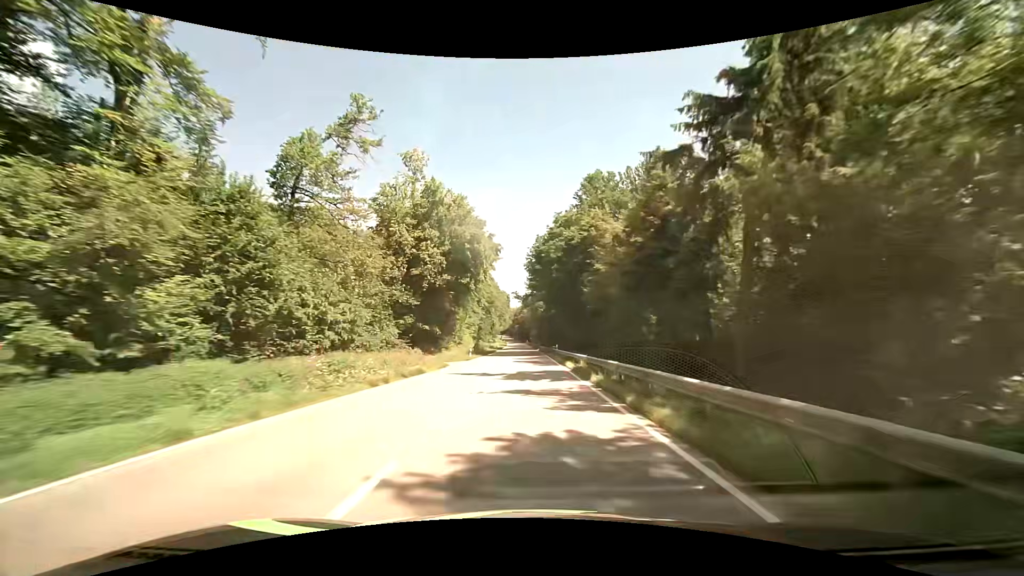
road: secondary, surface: asphalt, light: Day
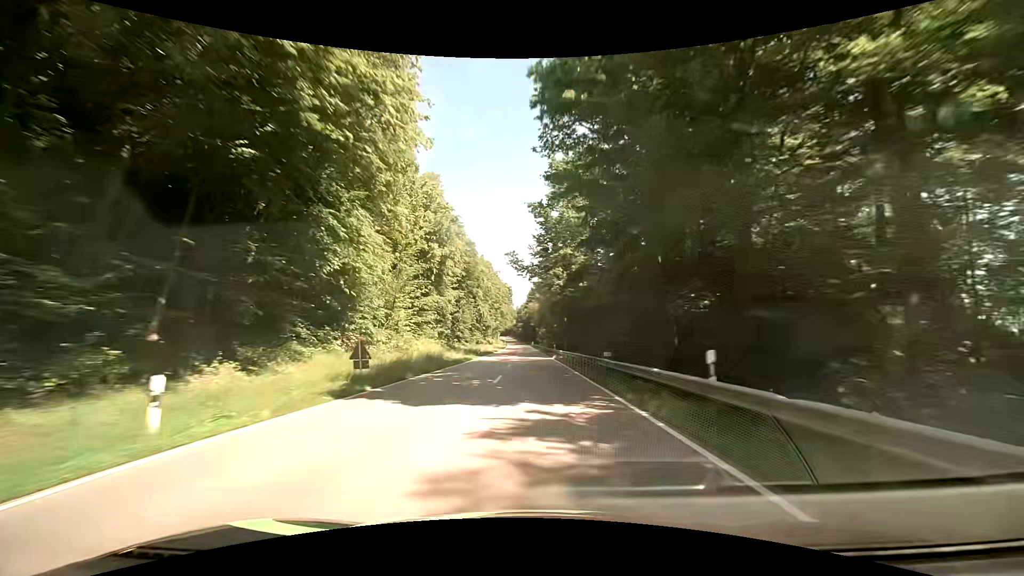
(-0.5, +43.7) m; -1°
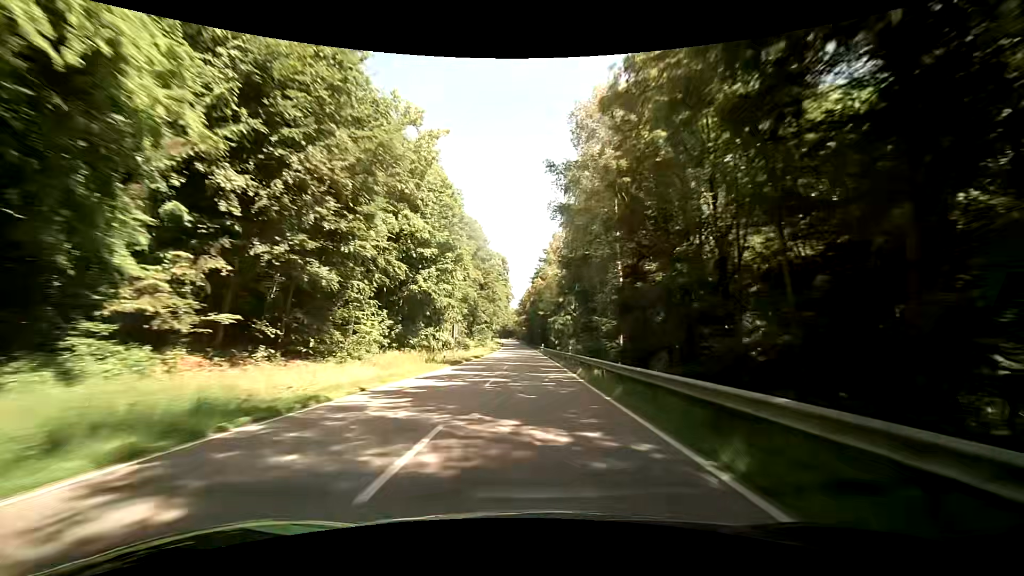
(-0.7, +73.2) m; -1°
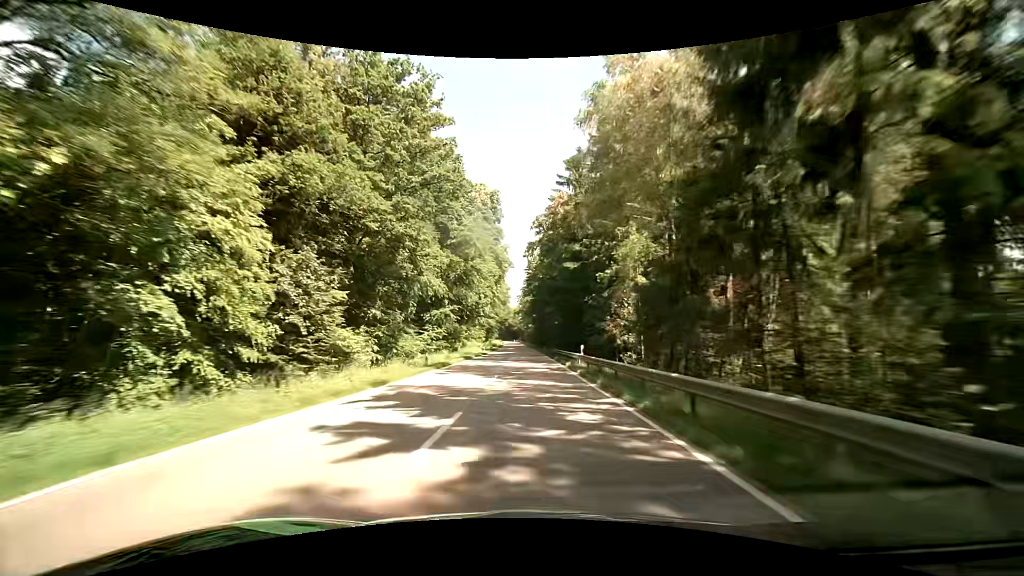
(-0.3, +58.7) m; -1°
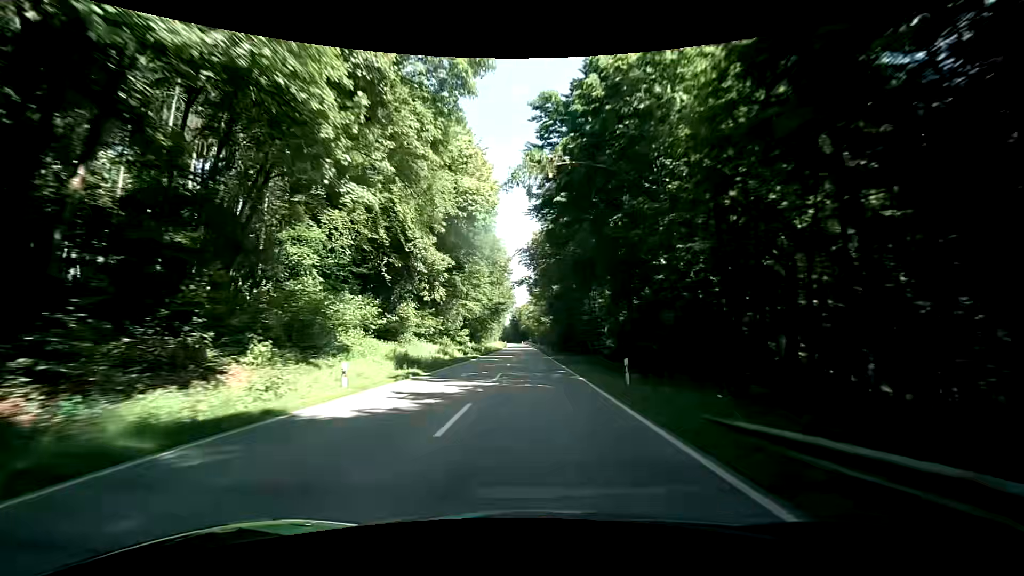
(-0.7, +58.4) m; -1°
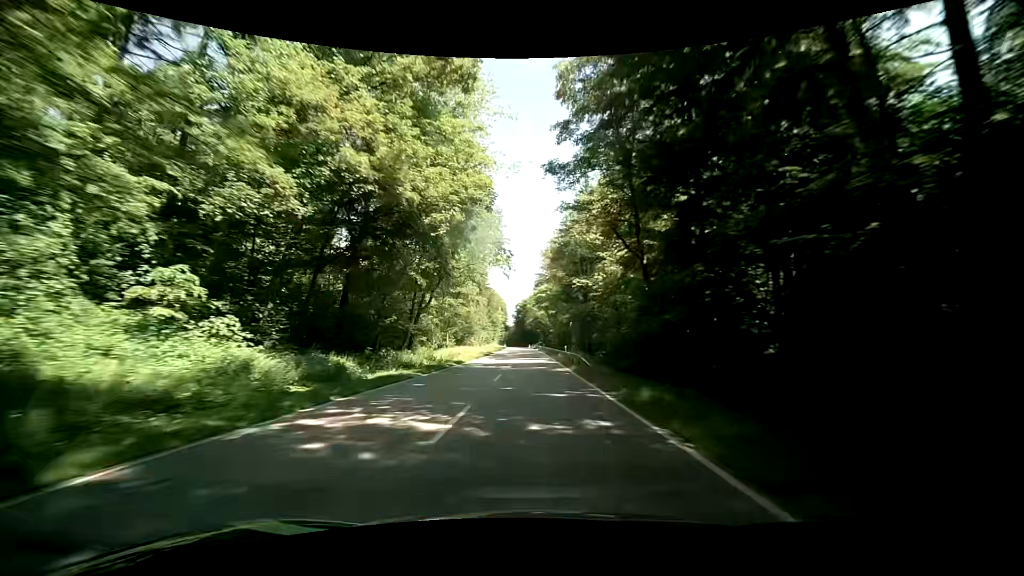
(-1.1, +72.6) m; -1°
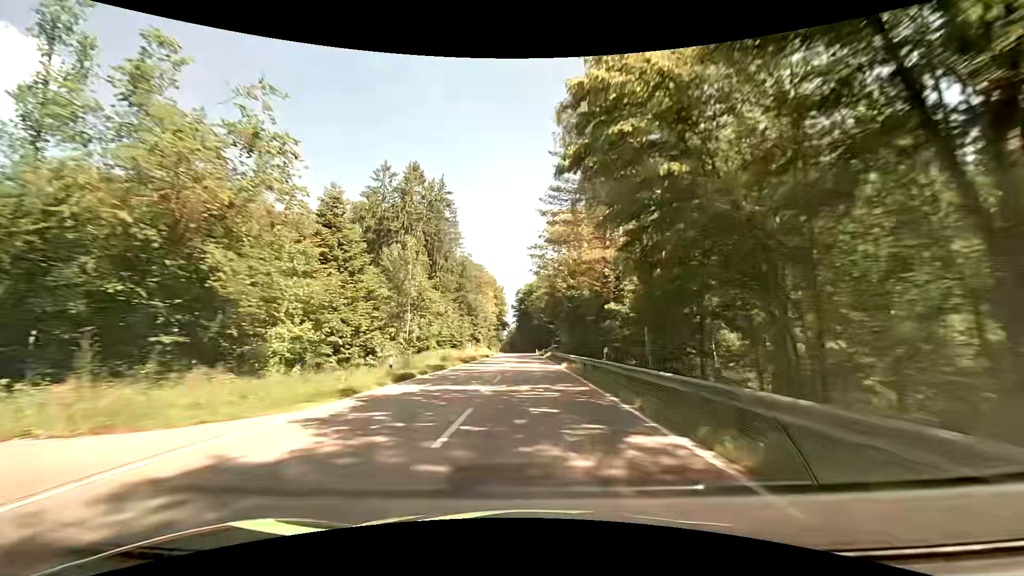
(-0.9, +72.4) m; -1°
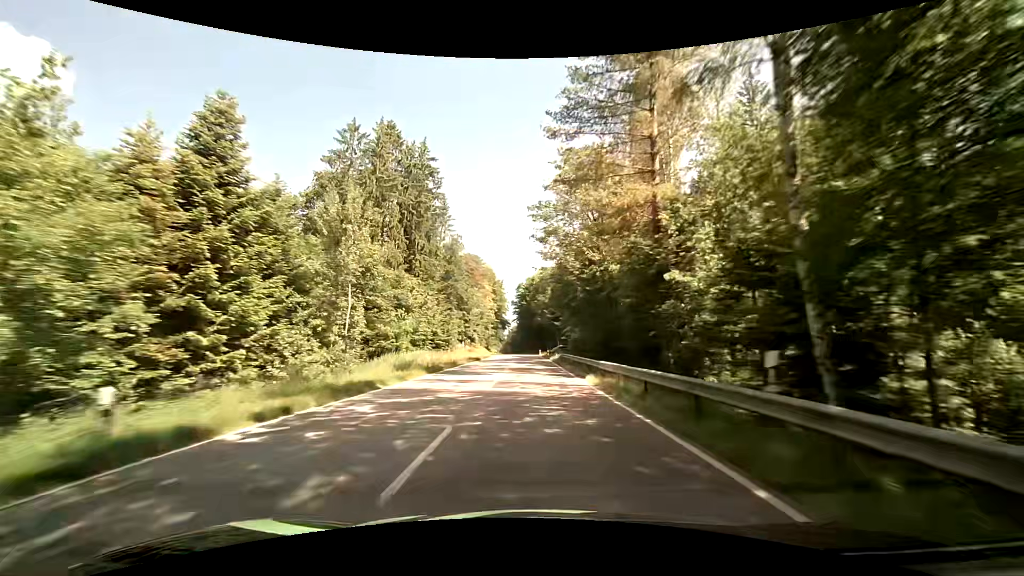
(0.0, +14.4) m; 0°
(0, +10) (0, +20) (0, +30) (0, +40) (0, +50) (-1, +60) (-1, +70) (-1, +80) (-1, +90) (-1, +100) m
